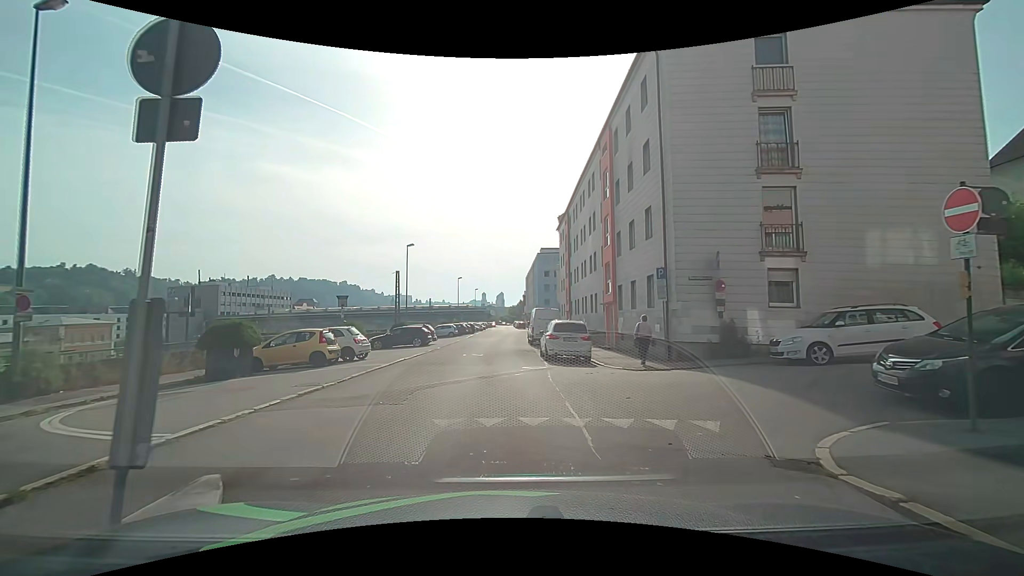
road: residential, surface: asphalt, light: Day
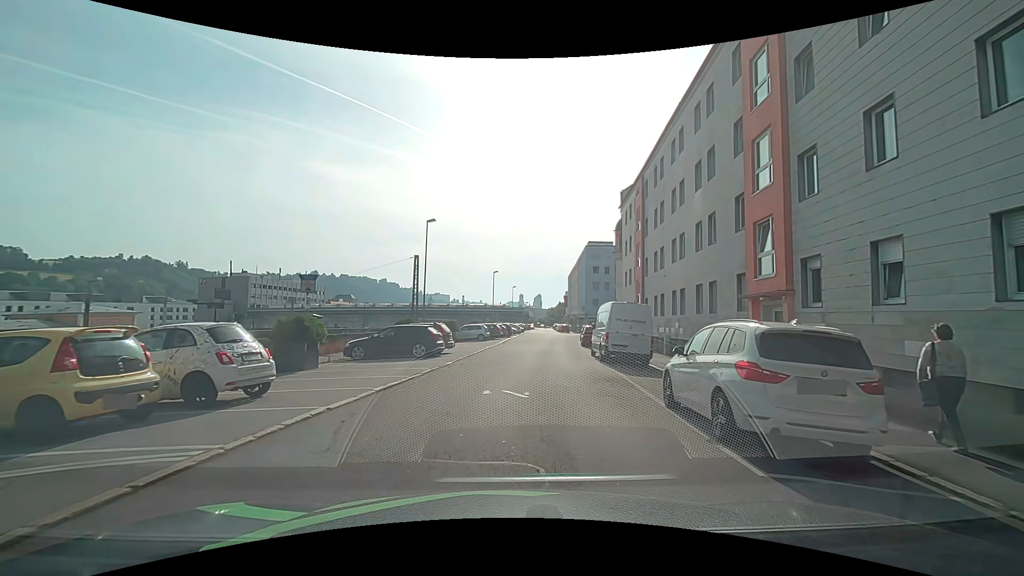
(-0.7, +13.0) m; -5°
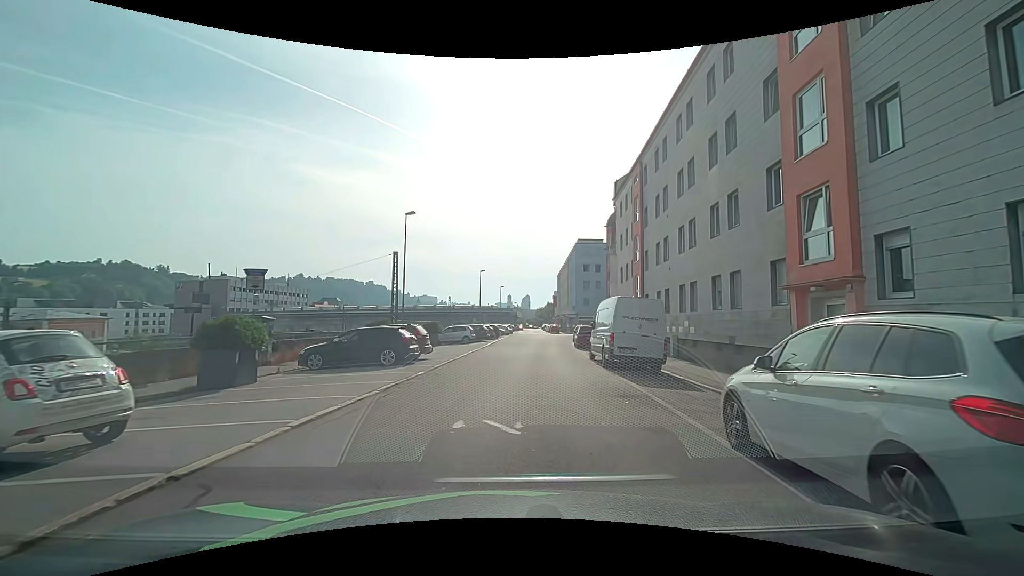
(+0.1, +3.4) m; +3°
(0, +10) (+1, +20) (+1, +30) (+2, +40) (+3, +50) (+5, +60) (+5, +70) (+5, +80) (+5, +90) (+5, +100) m
